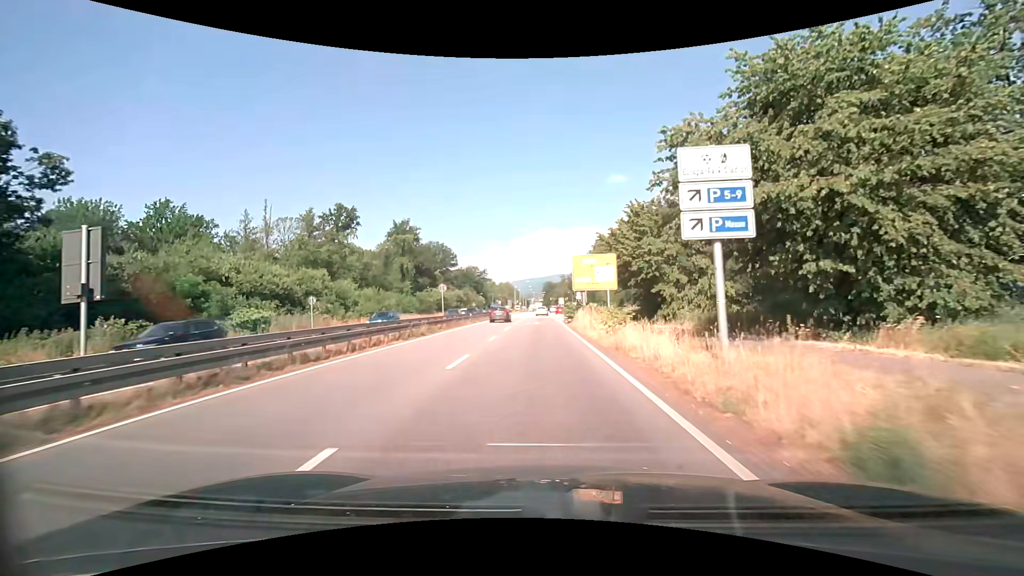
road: primary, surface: asphalt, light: Day
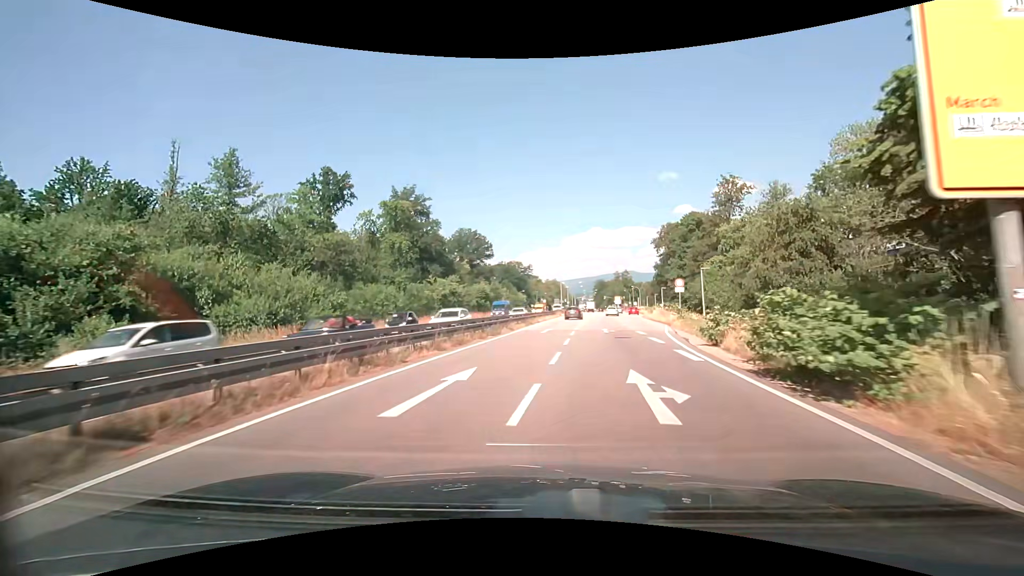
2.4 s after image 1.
(-1.4, +32.1) m; -6°
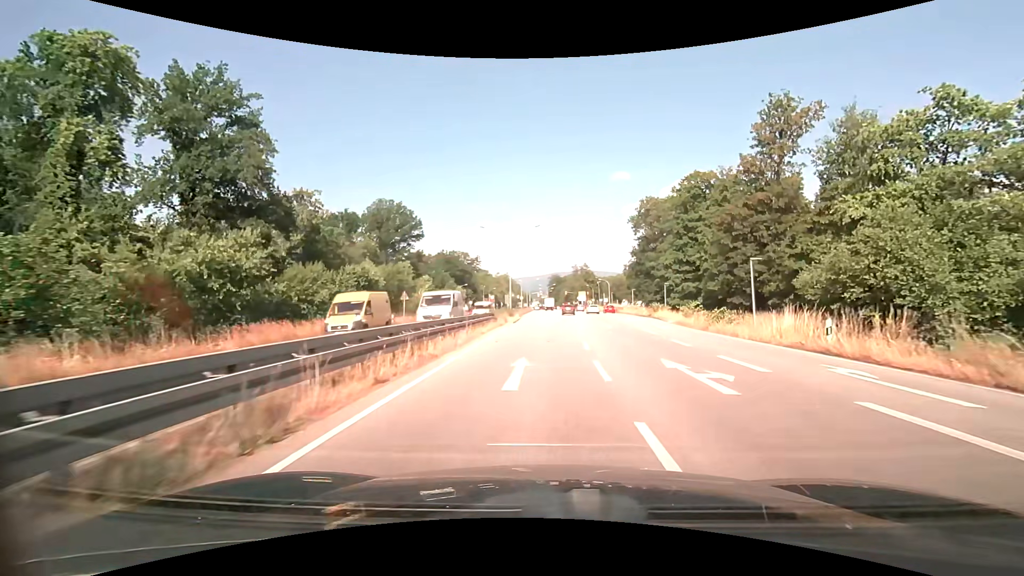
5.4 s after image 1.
(+1.6, +39.1) m; +6°
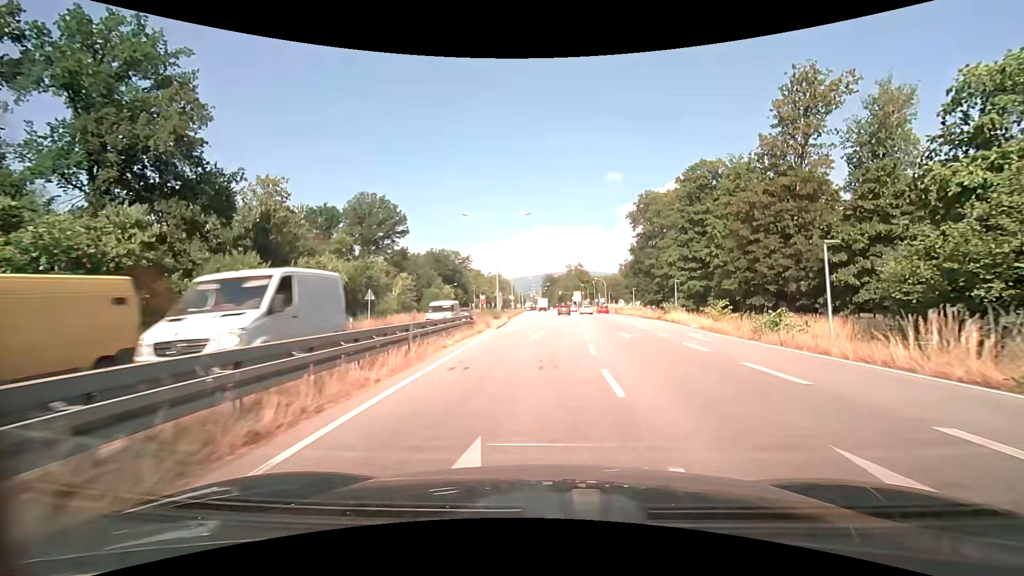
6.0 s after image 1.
(0.0, +7.6) m; +1°
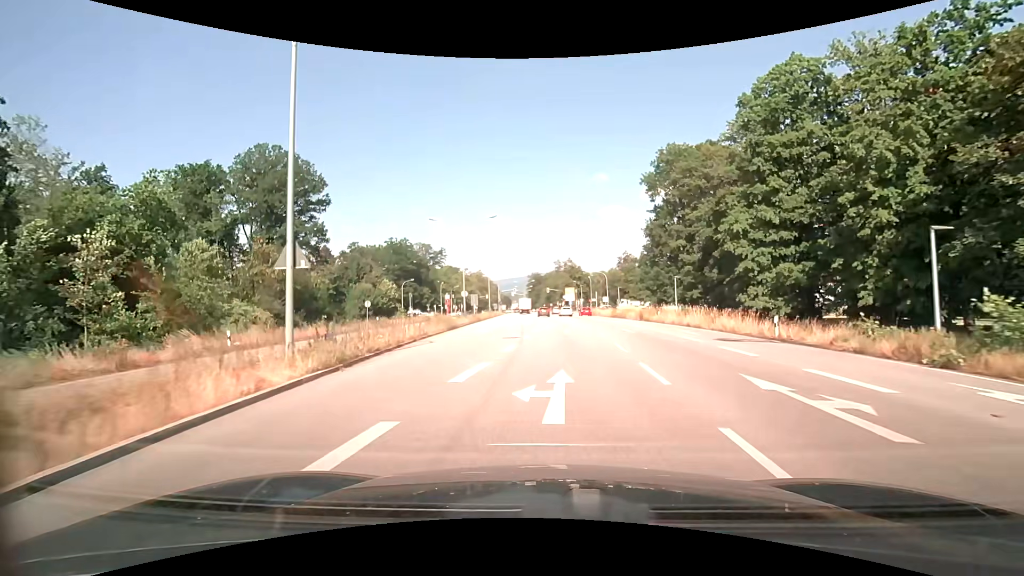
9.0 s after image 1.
(+1.0, +34.8) m; +2°
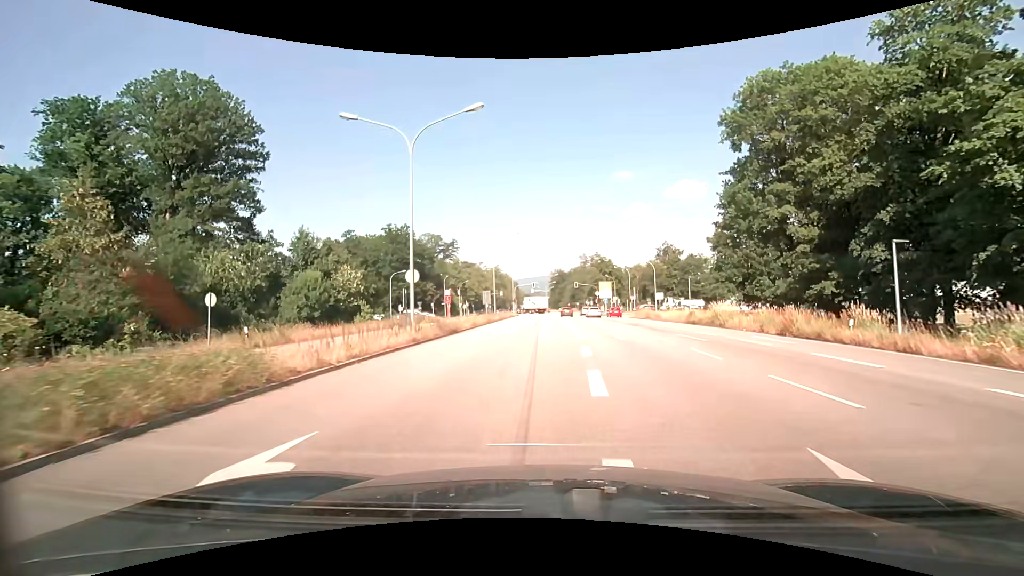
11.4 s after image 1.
(-1.0, +25.6) m; -3°
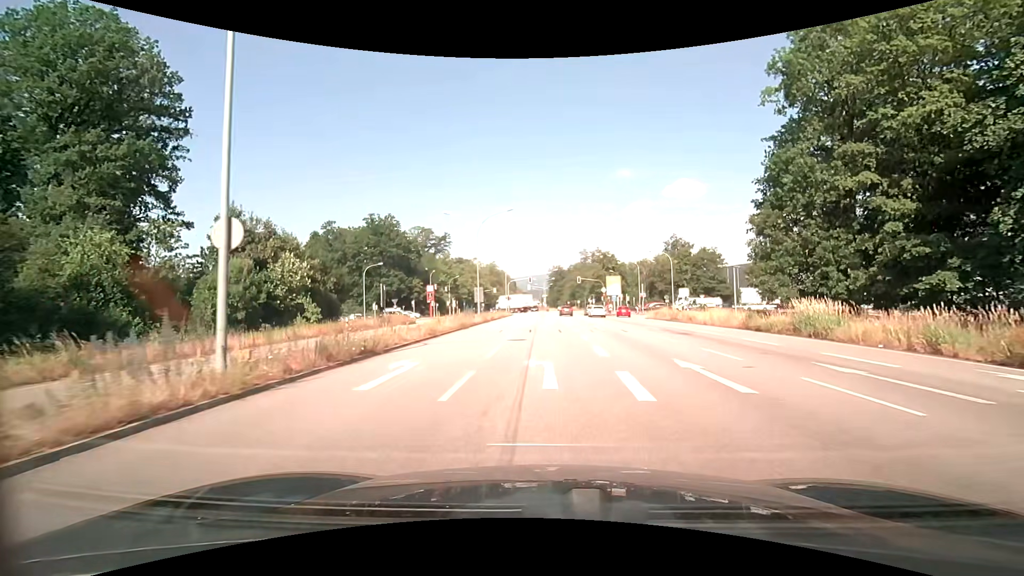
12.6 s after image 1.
(0.0, +12.4) m; 0°
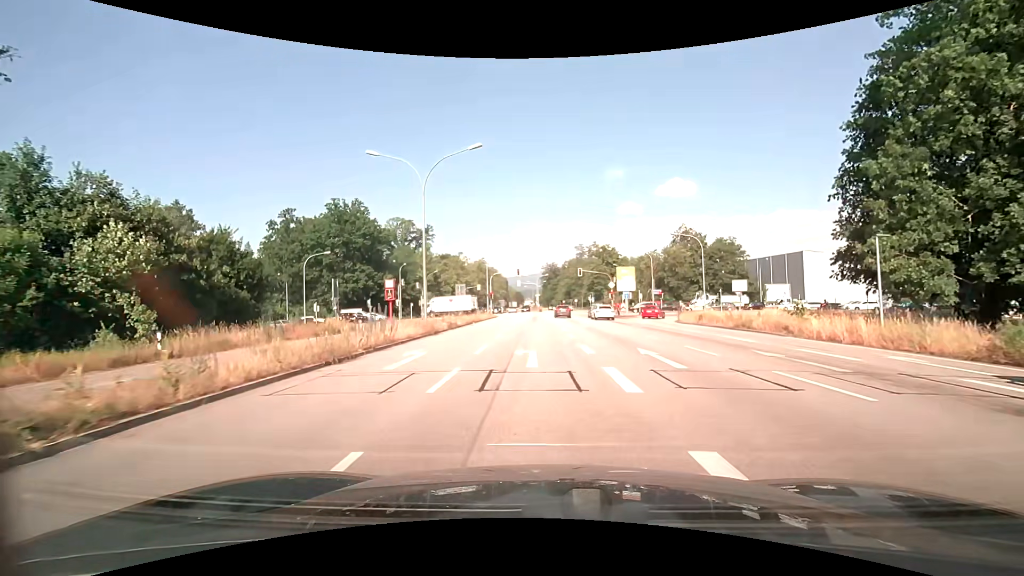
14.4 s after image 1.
(+0.1, +17.3) m; +1°
